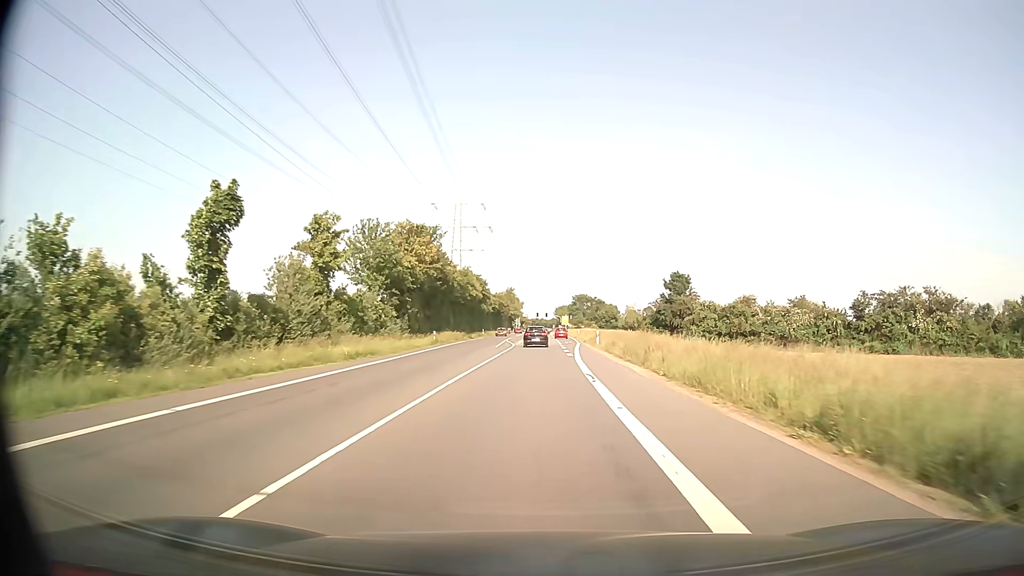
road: secondary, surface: asphalt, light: Day
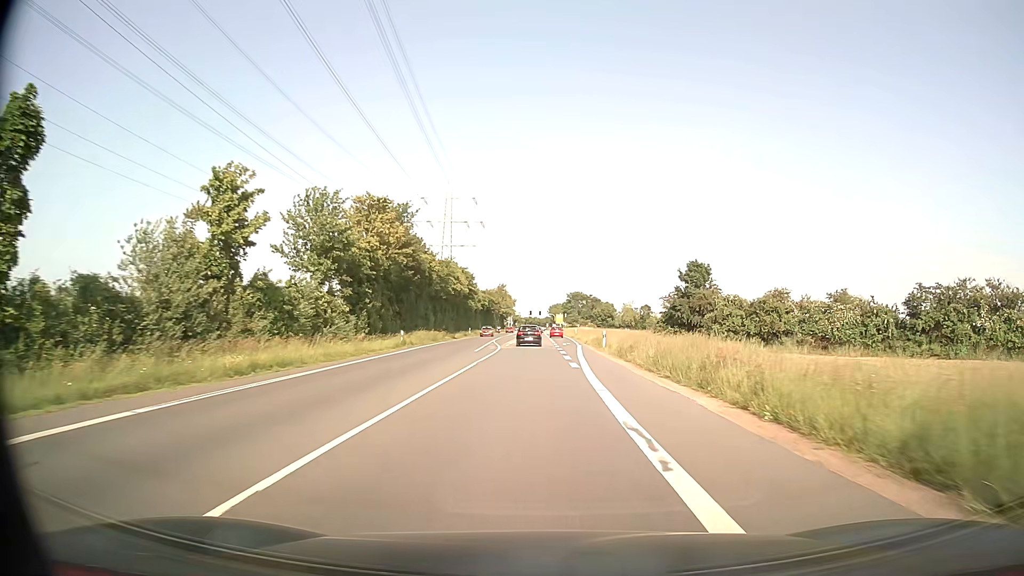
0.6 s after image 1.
(0.0, +10.5) m; 0°
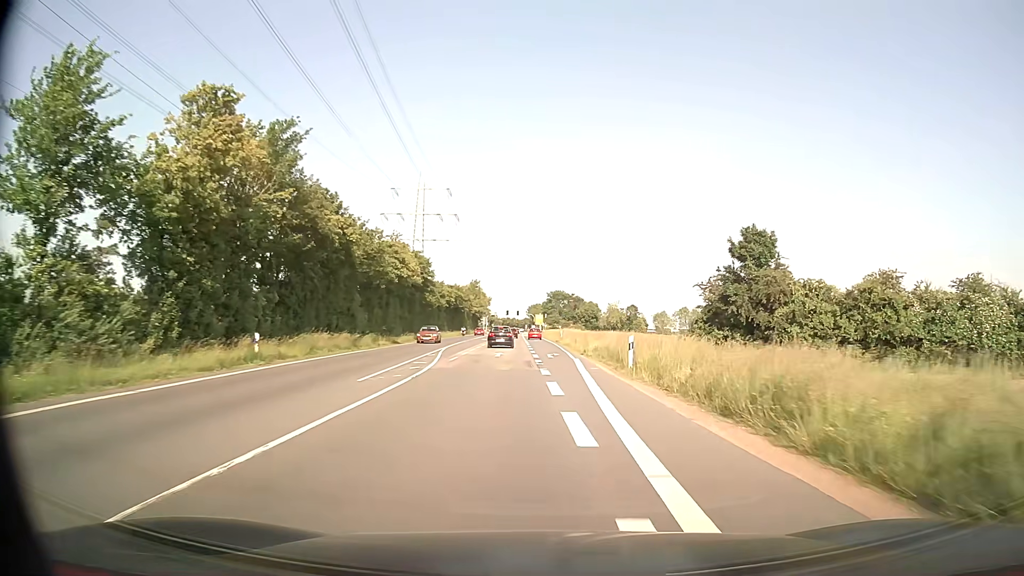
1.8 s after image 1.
(+0.4, +20.8) m; +2°
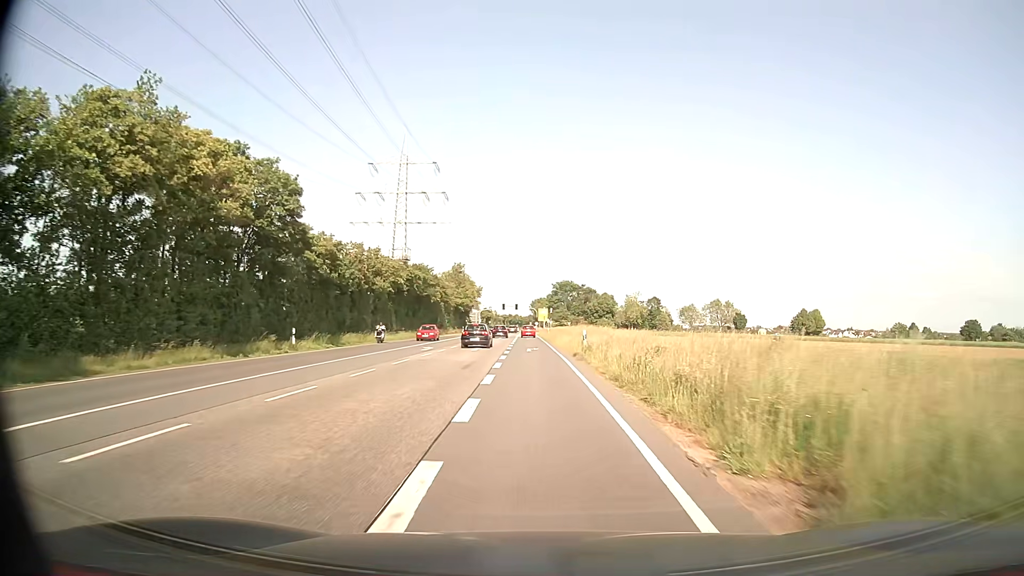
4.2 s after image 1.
(+0.5, +40.3) m; 0°
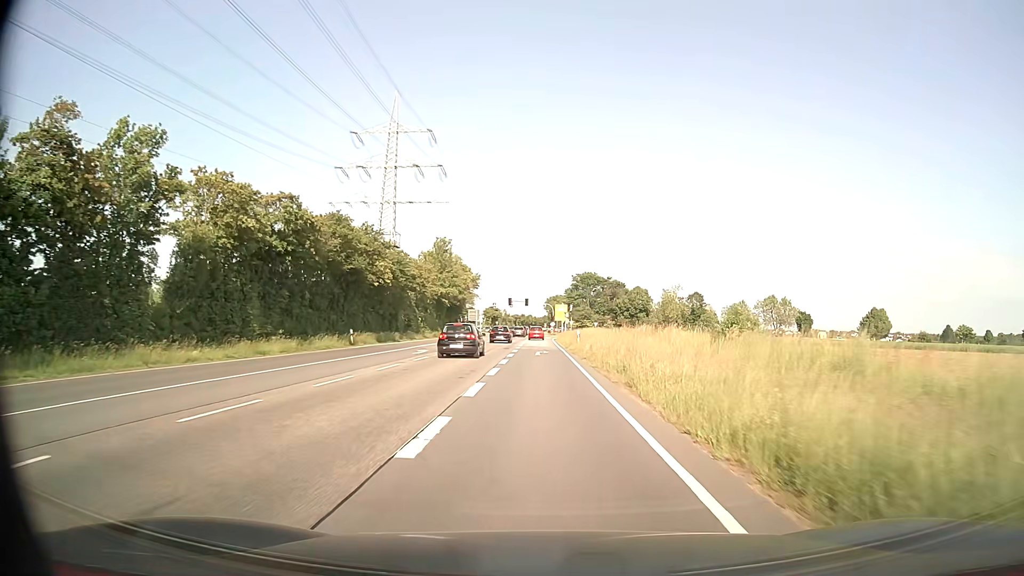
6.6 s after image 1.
(-0.5, +38.8) m; -1°
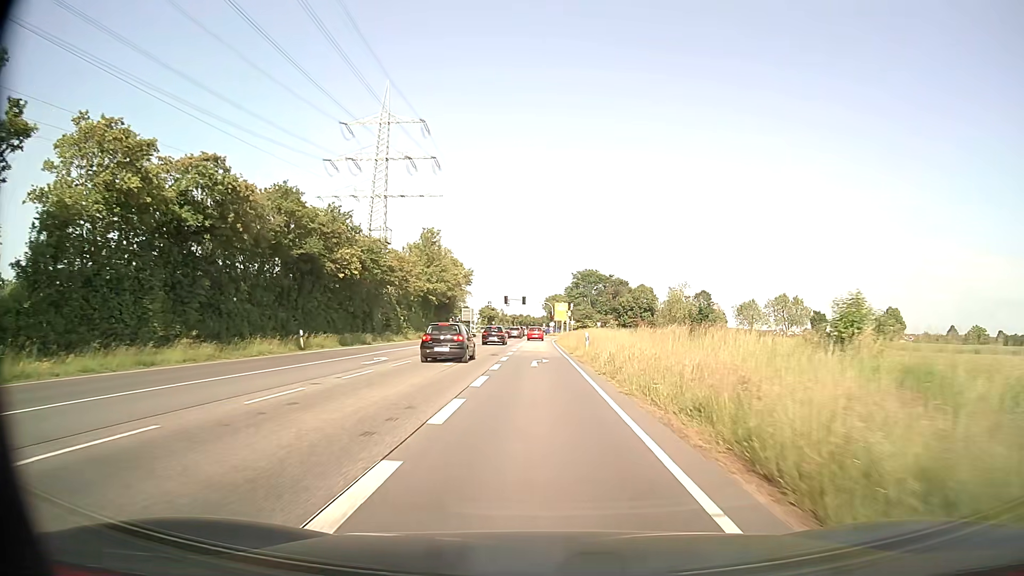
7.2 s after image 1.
(0.0, +9.5) m; 0°
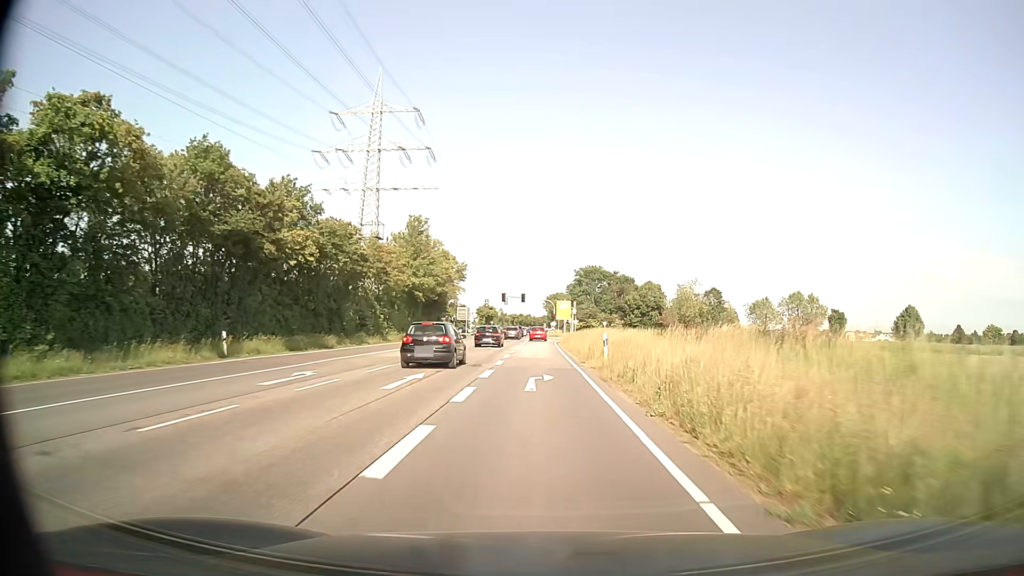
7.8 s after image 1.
(0.0, +9.4) m; 0°
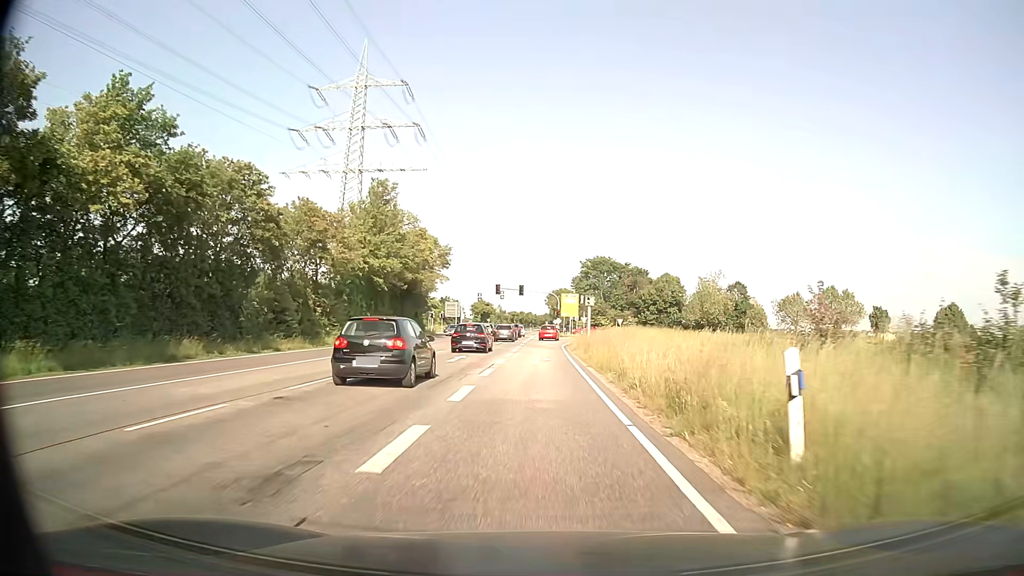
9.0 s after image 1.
(0.0, +18.1) m; 0°
